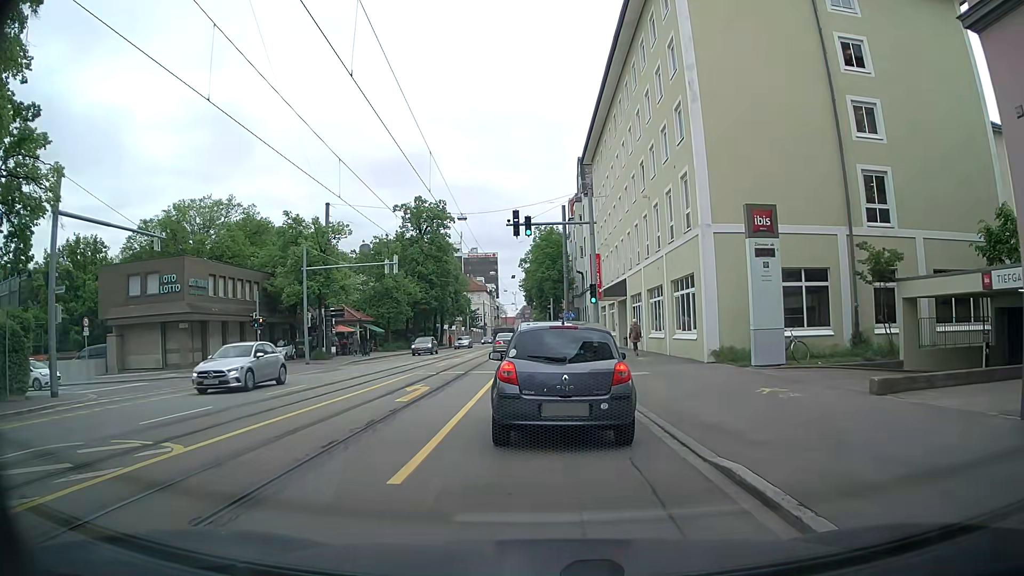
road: tertiary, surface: asphalt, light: Day
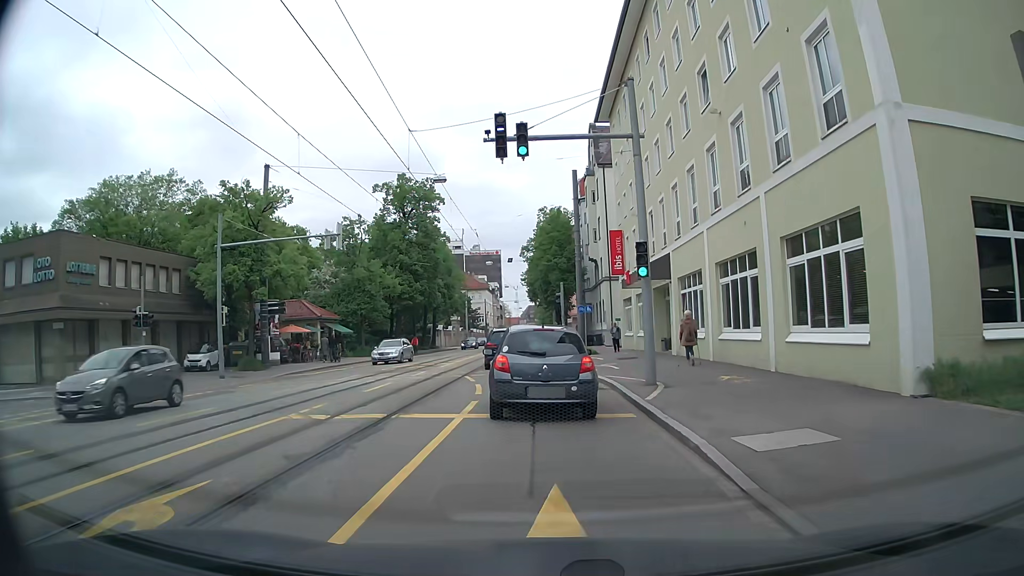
(+0.1, +12.8) m; 0°
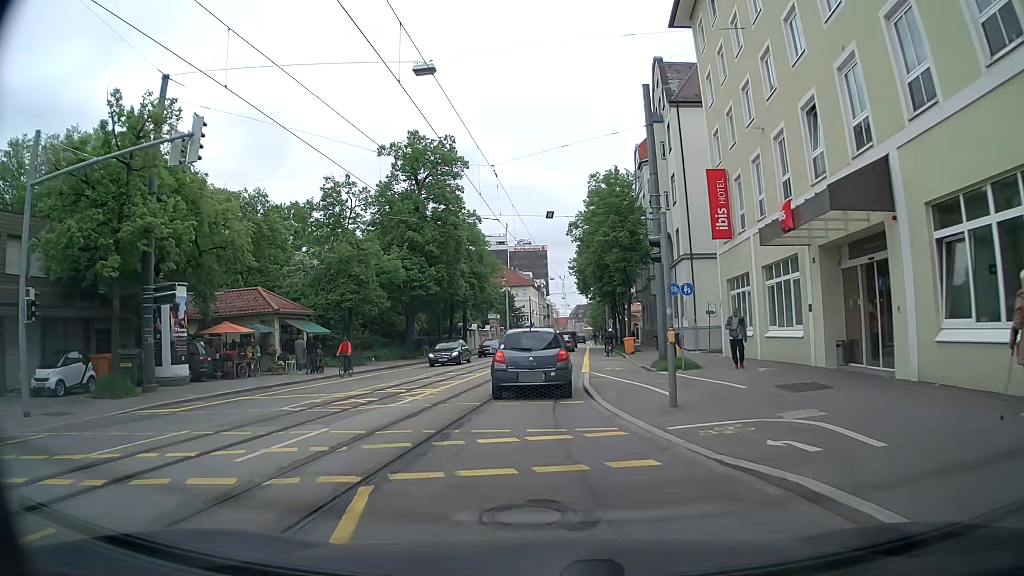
(-0.4, +16.2) m; -4°
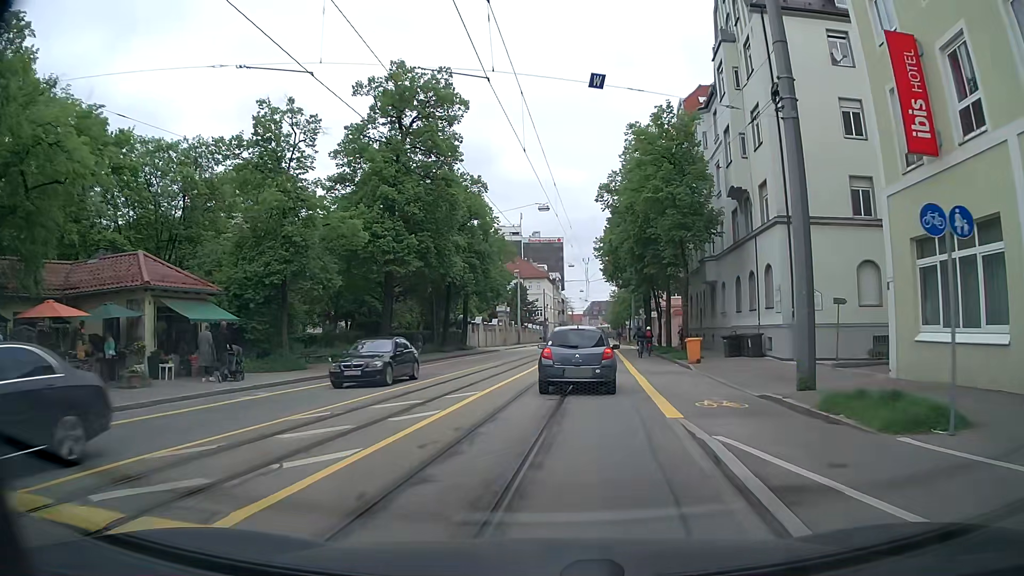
(-0.4, +14.0) m; -2°
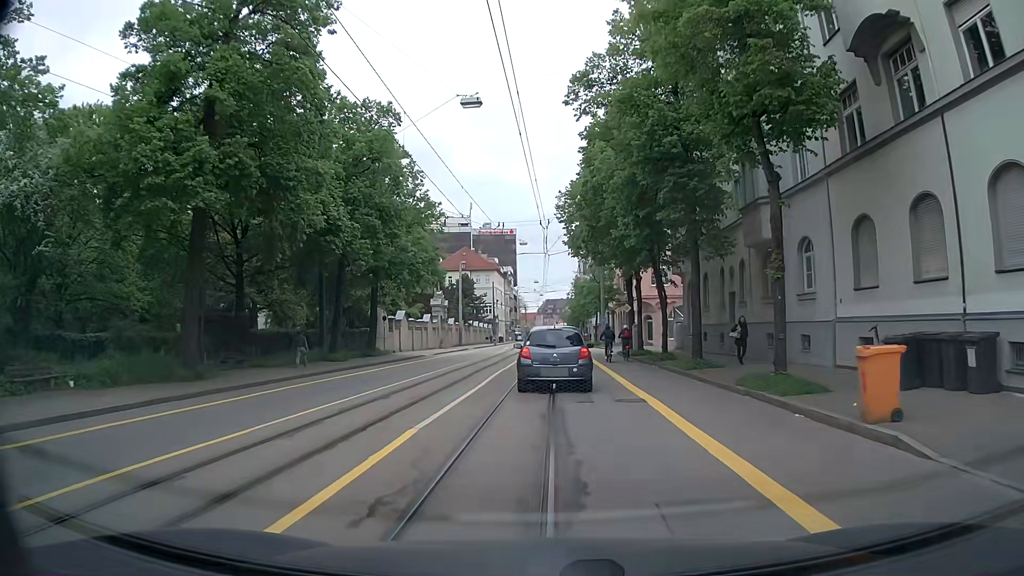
(+1.1, +19.3) m; +4°
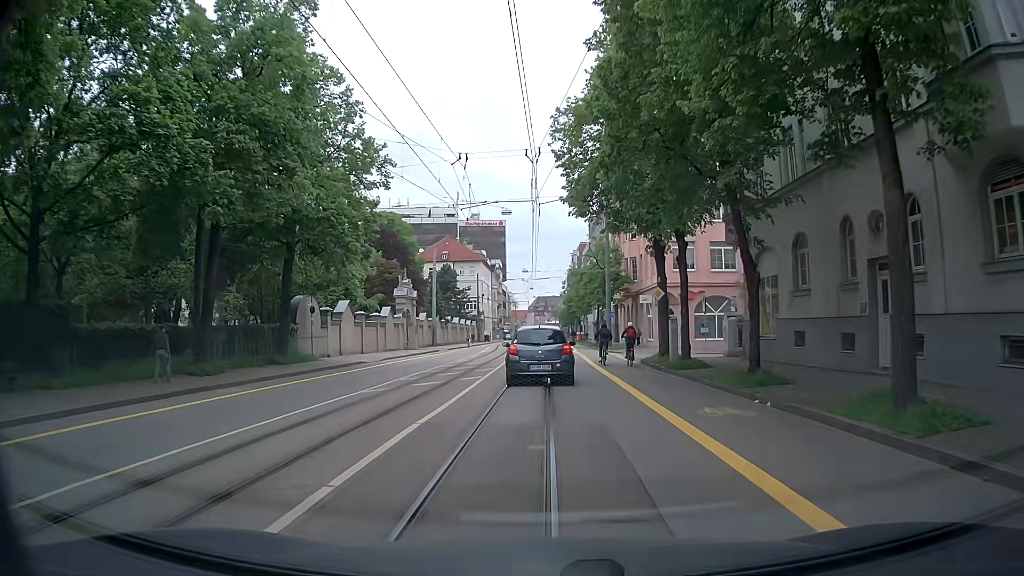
(+0.2, +15.0) m; +1°
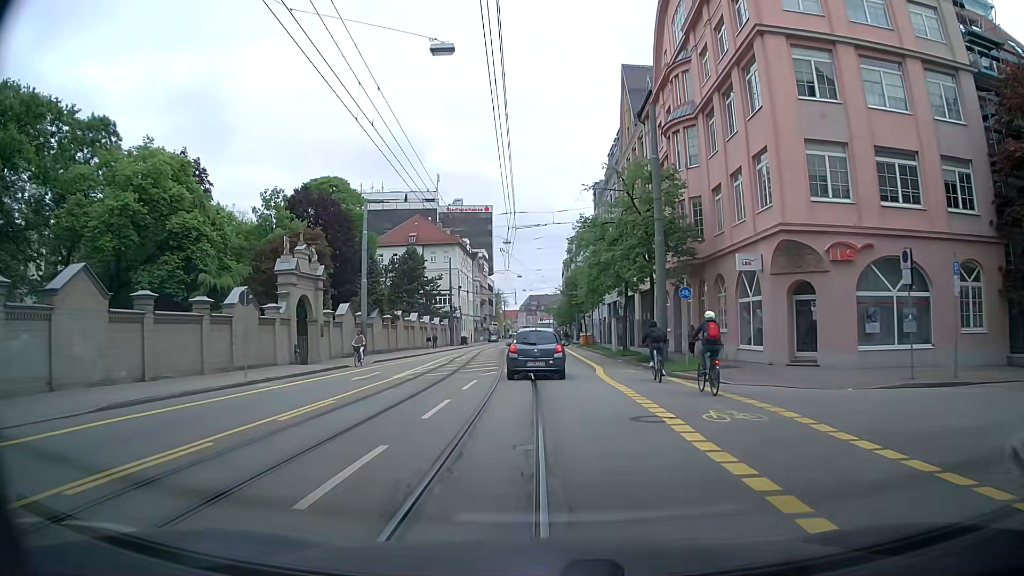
(0.0, +27.7) m; 0°
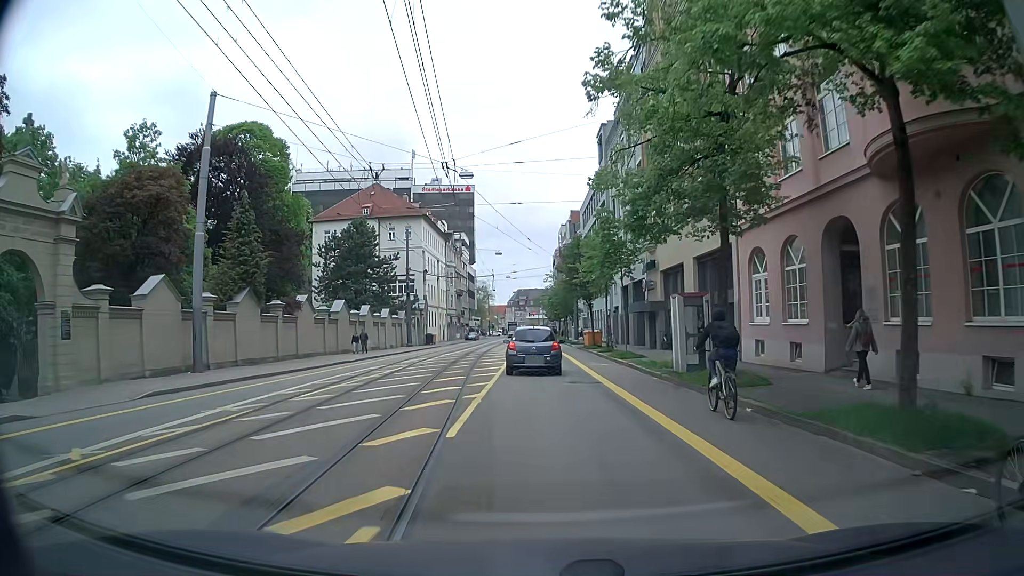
(+0.3, +23.6) m; +1°
(0, +10) (0, +20) (0, +30) (0, +40) (-1, +50) (-1, +60) (-1, +70) (-1, +80) (-1, +90) (-1, +100) m
